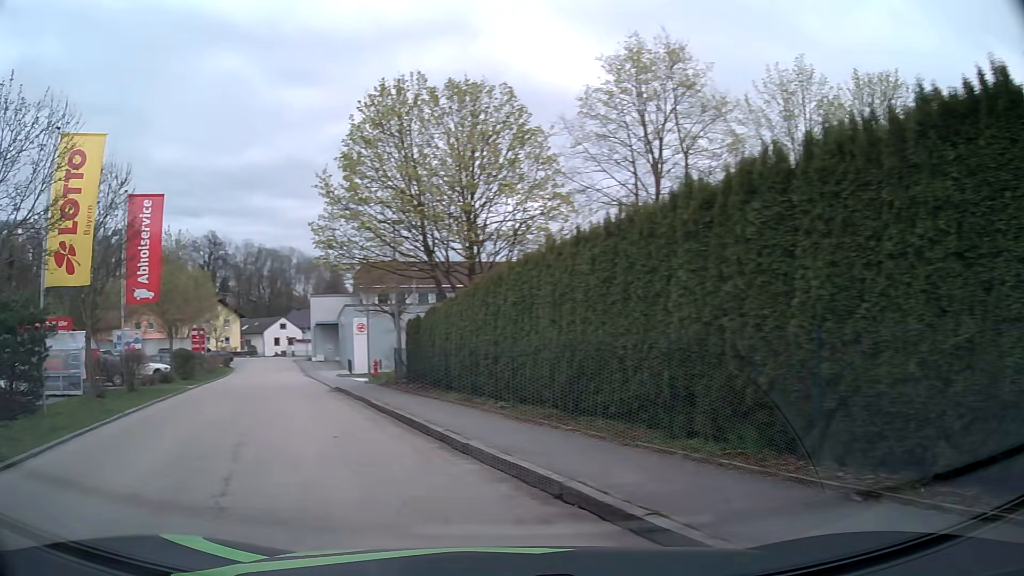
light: Day
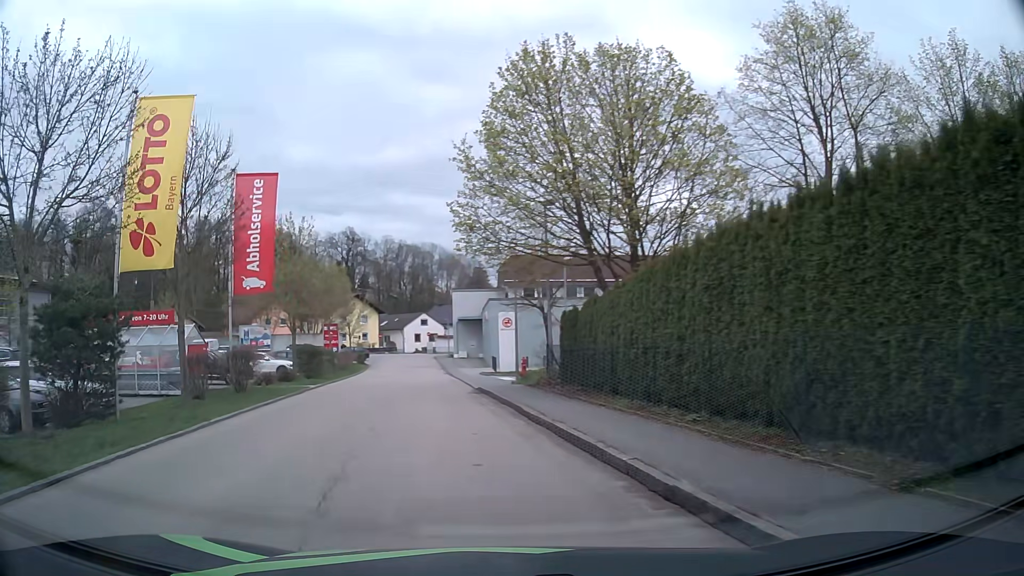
(-0.4, +3.1) m; -12°
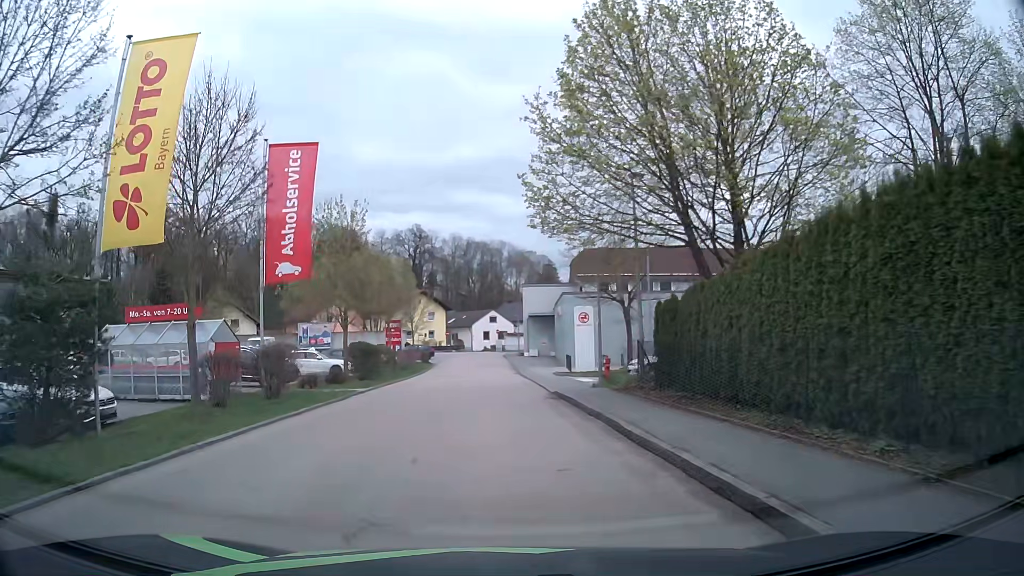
(-0.3, +3.6) m; -7°
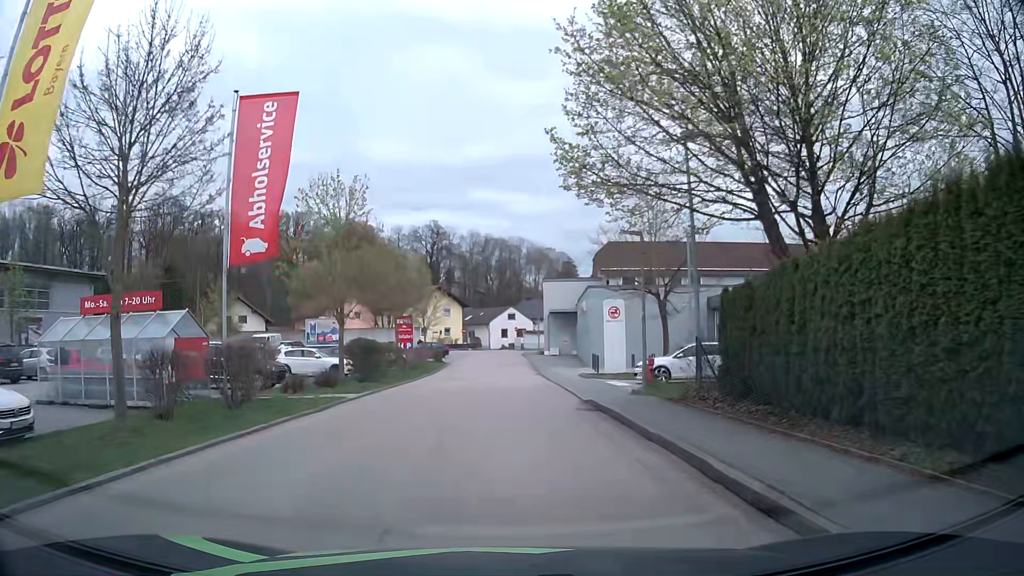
(-0.1, +4.0) m; -1°
